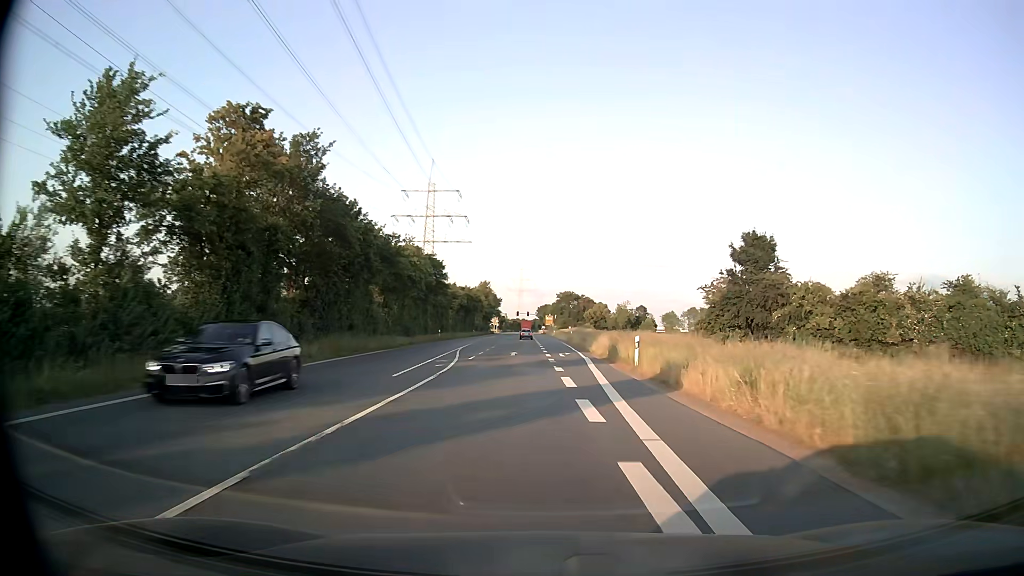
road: secondary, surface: asphalt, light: Day
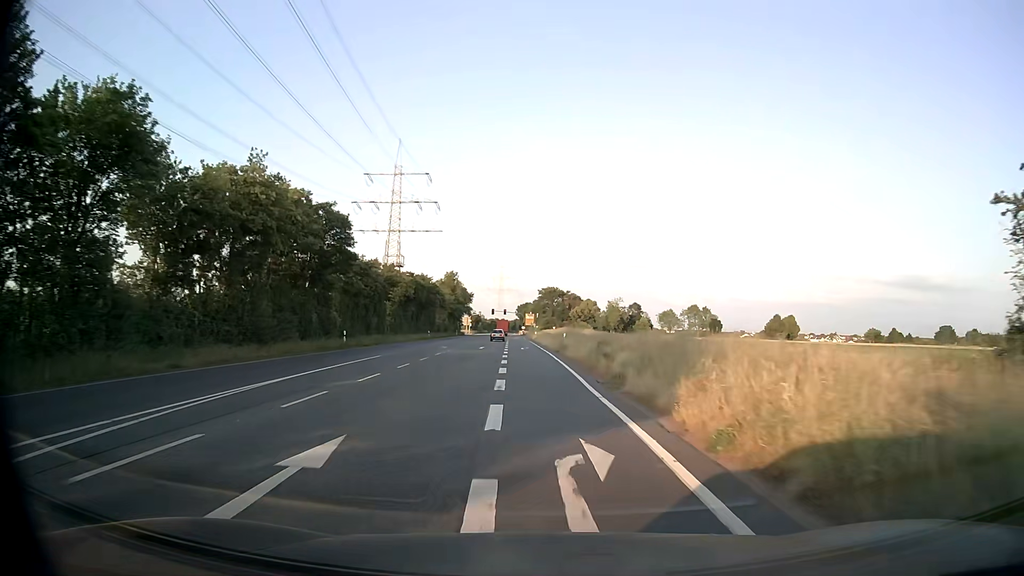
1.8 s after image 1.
(+0.6, +30.8) m; +1°
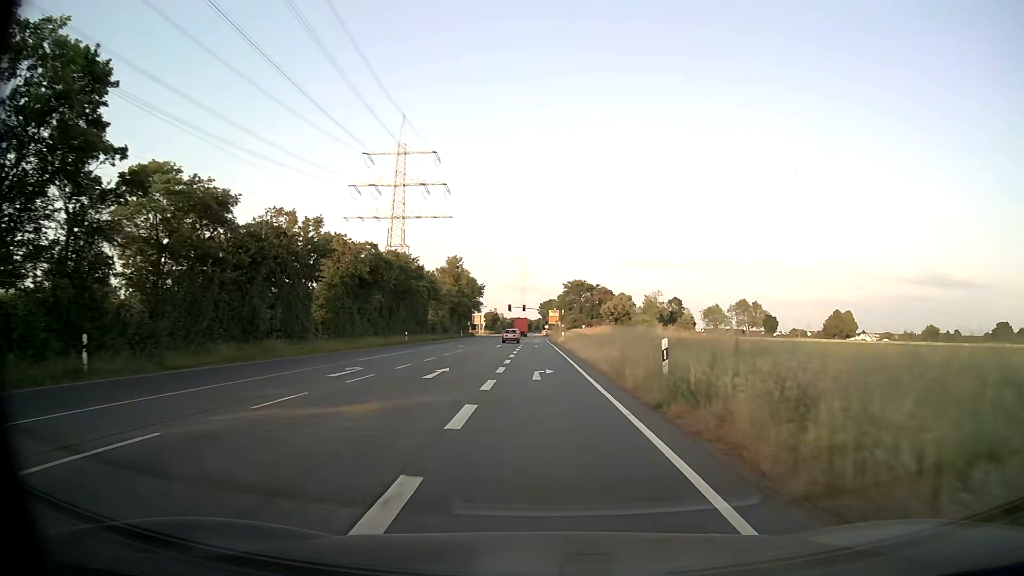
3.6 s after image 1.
(-0.5, +30.2) m; -2°
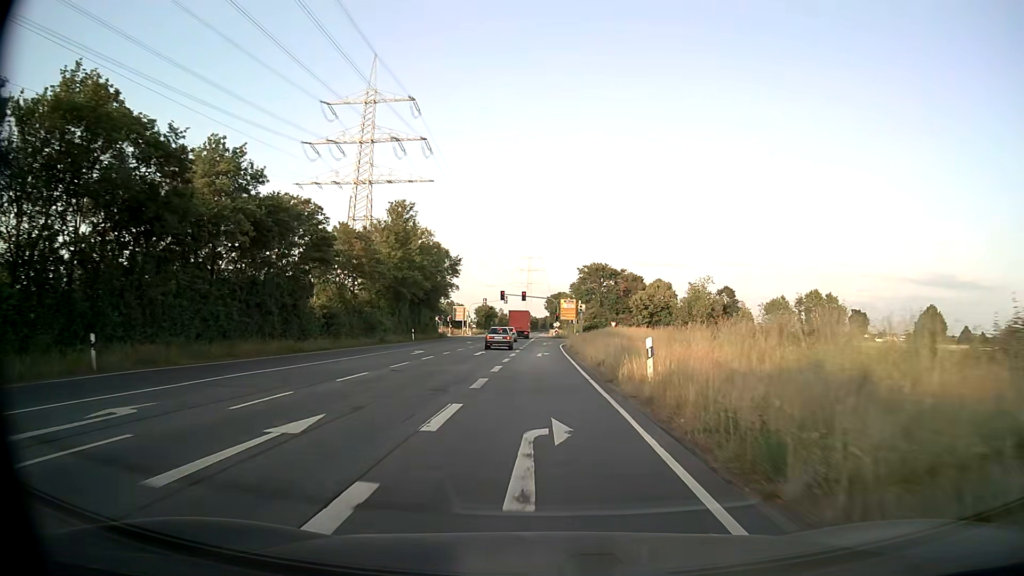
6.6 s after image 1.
(-0.3, +48.2) m; 0°
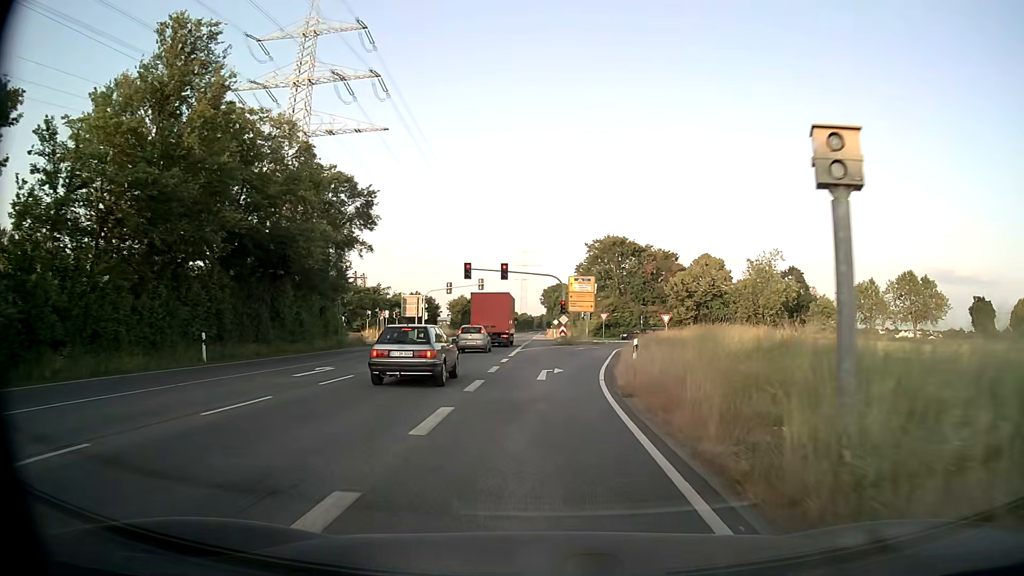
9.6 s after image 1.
(-0.1, +42.0) m; 0°
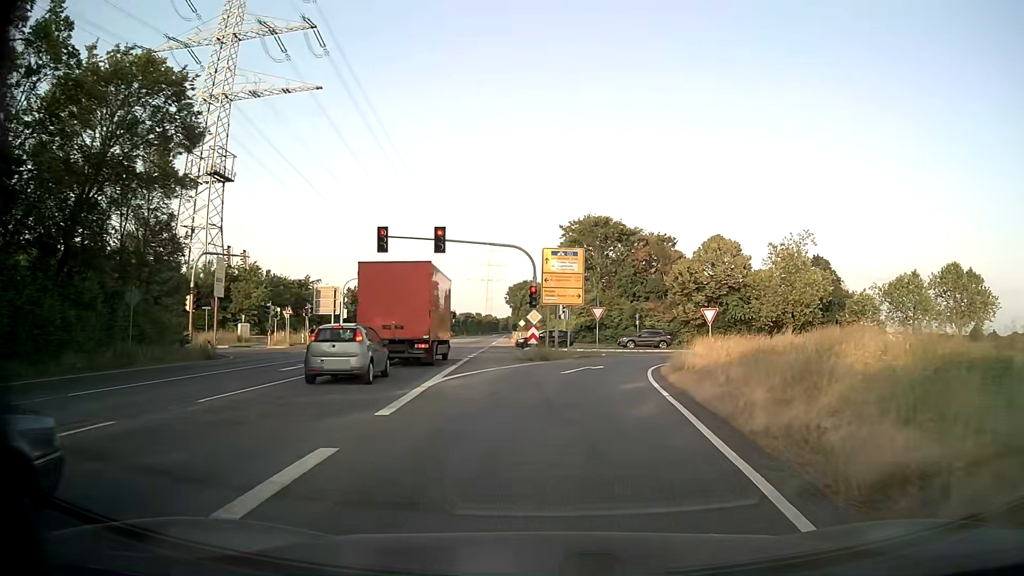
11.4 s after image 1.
(+0.4, +21.5) m; +2°
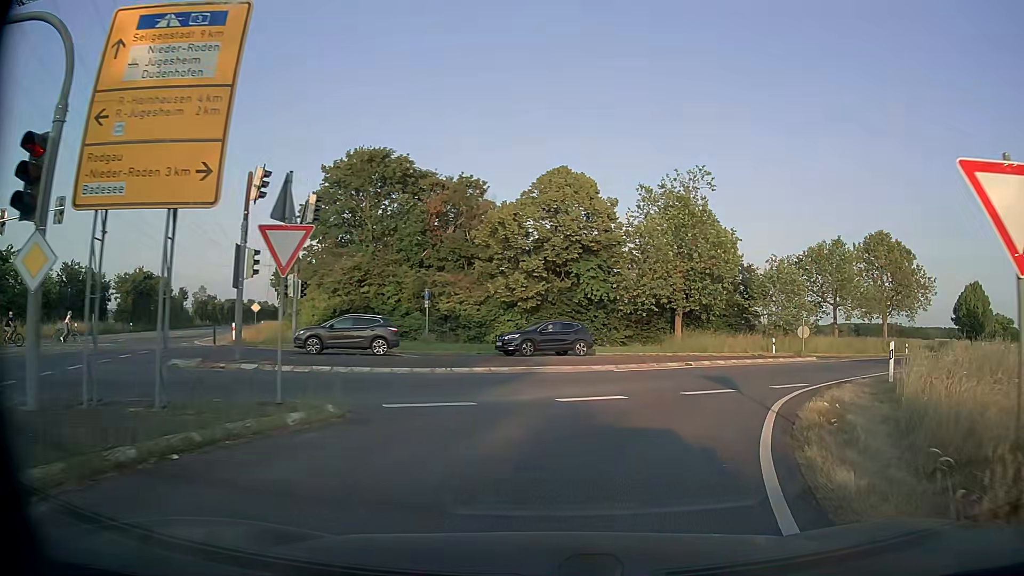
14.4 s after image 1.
(+3.2, +26.8) m; +18°
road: secondary_link
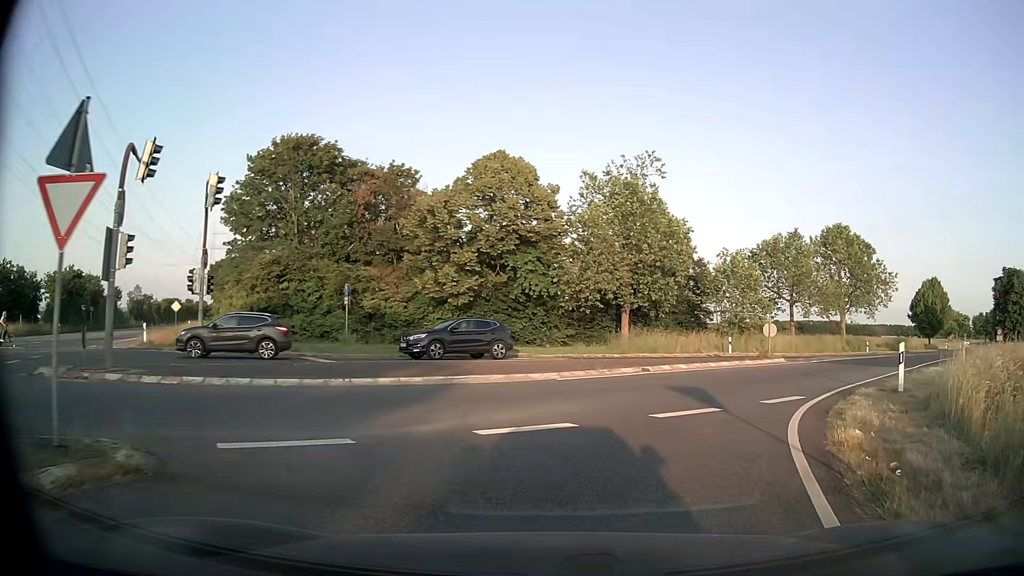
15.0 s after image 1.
(+0.2, +3.6) m; +5°
(+1, +10) (+6, +19) (+12, +26) (+19, +34) (+26, +41) (+33, +48) (+40, +56) (+47, +63) (+53, +70) (+60, +77) m
